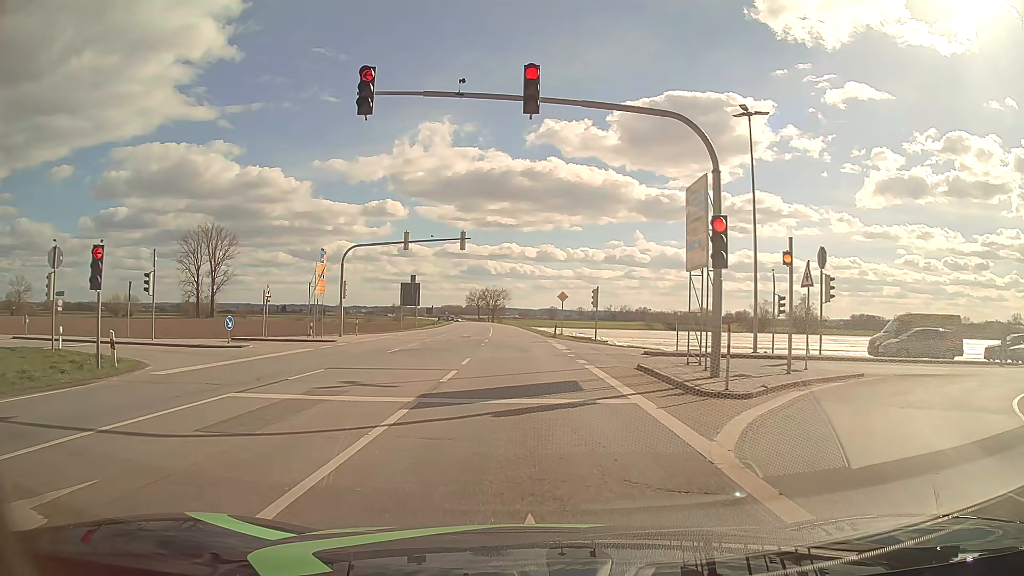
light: Day
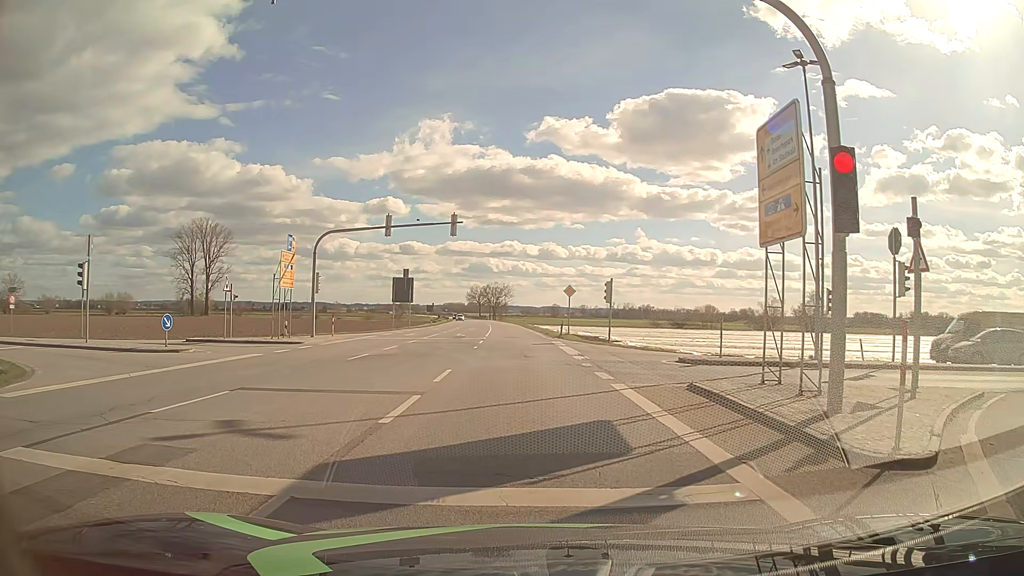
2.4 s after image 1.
(-0.1, +5.7) m; -1°
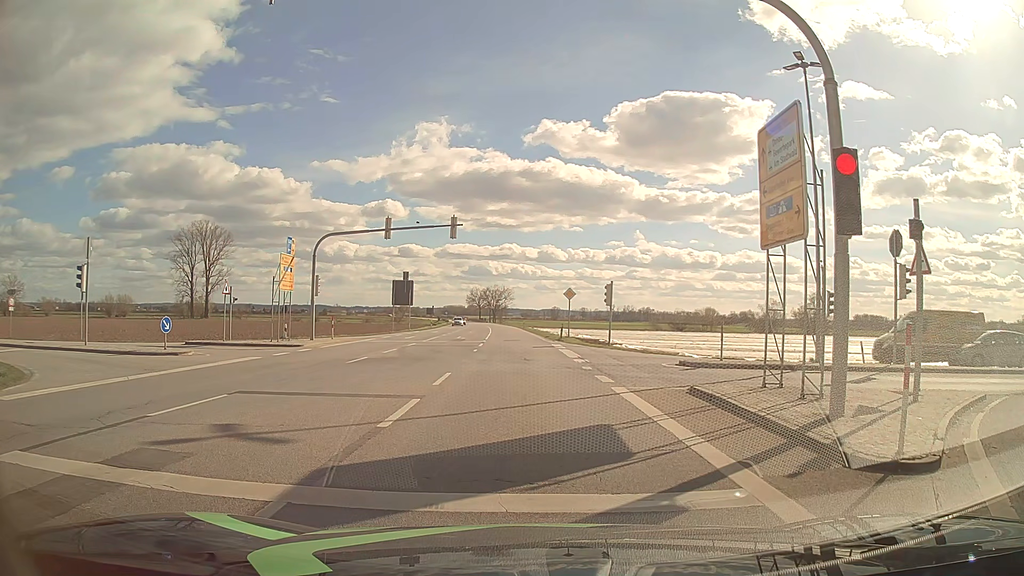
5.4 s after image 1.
(0.0, +0.2) m; 0°
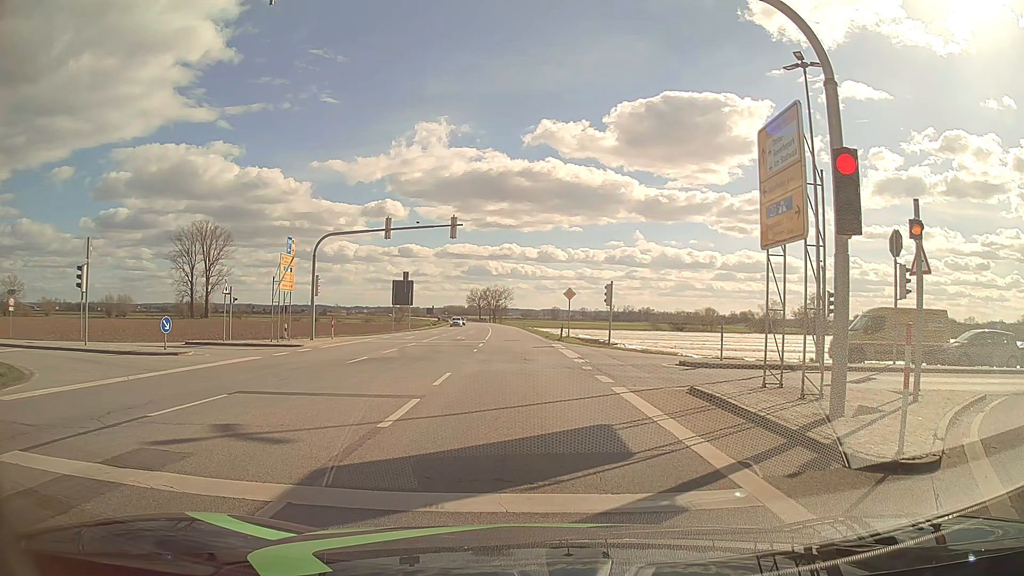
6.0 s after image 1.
(0.0, 0.0) m; 0°
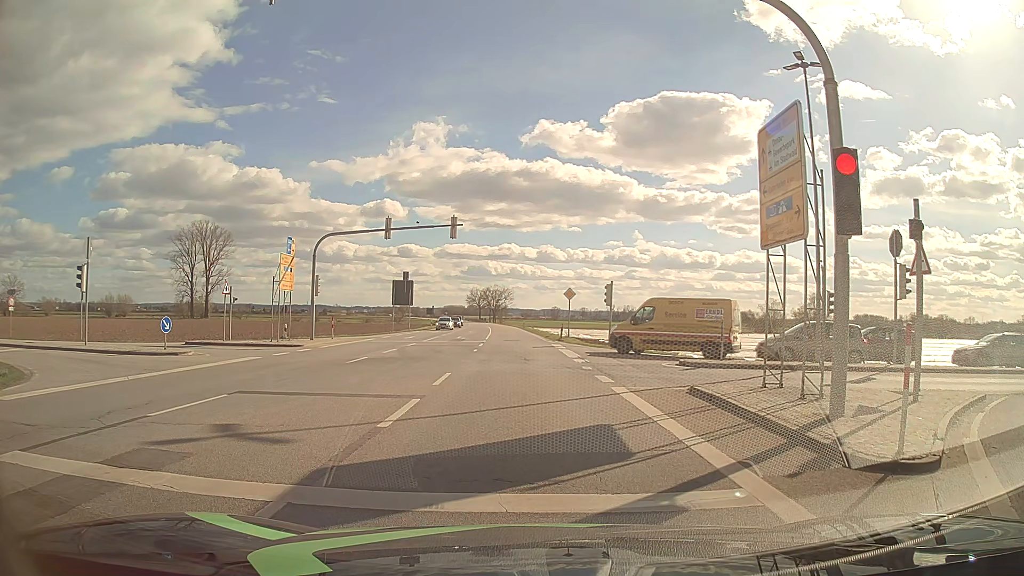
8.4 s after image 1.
(0.0, 0.0) m; 0°
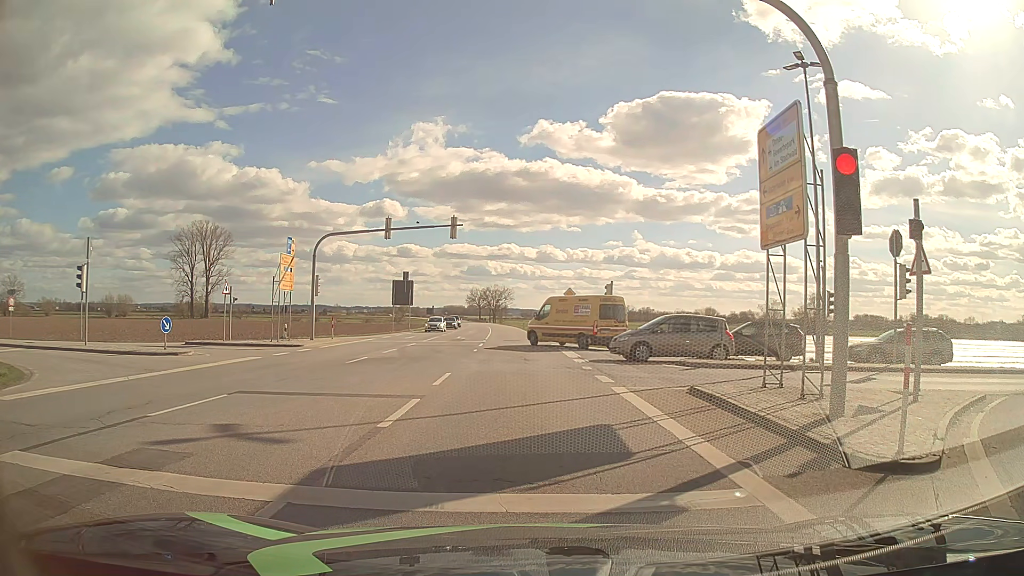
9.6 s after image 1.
(0.0, 0.0) m; 0°
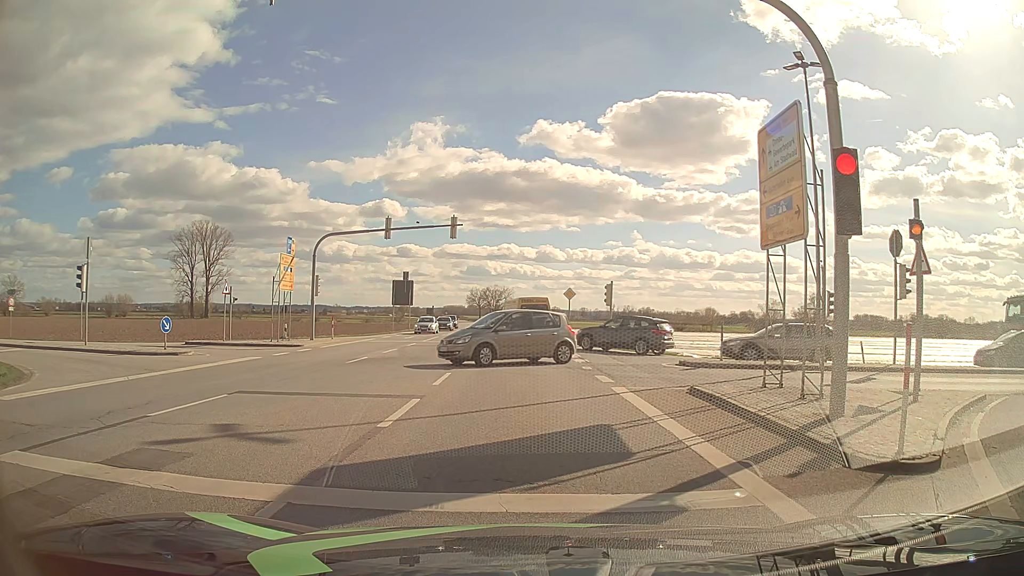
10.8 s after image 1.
(0.0, 0.0) m; 0°
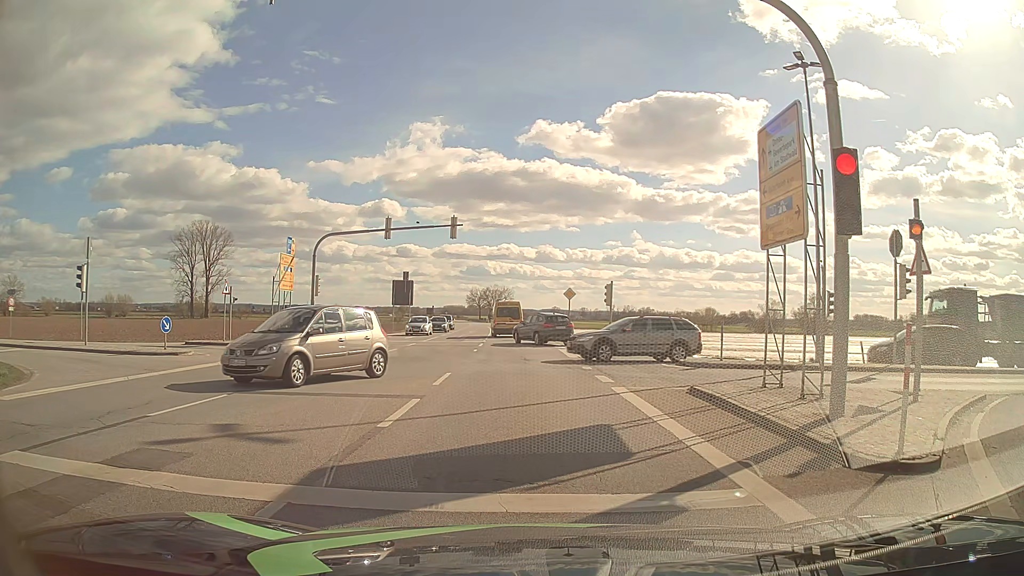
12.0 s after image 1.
(0.0, 0.0) m; 0°
(0, +10) (-1, +20) (-1, +30) (-1, +40) (-2, +50) (-2, +60) (-3, +70) (-3, +80) (-4, +90) (-5, +100) m
